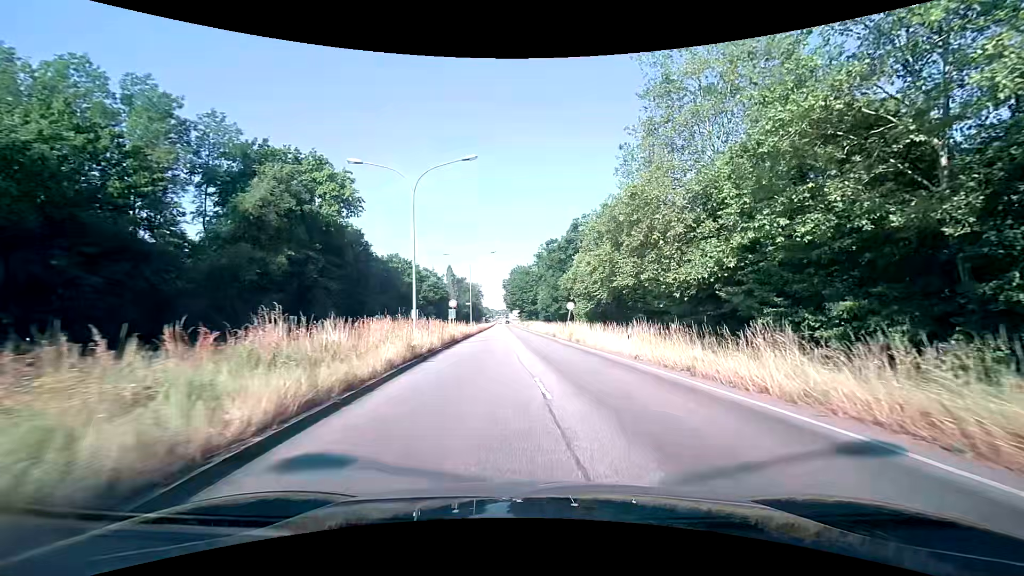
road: primary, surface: asphalt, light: Day
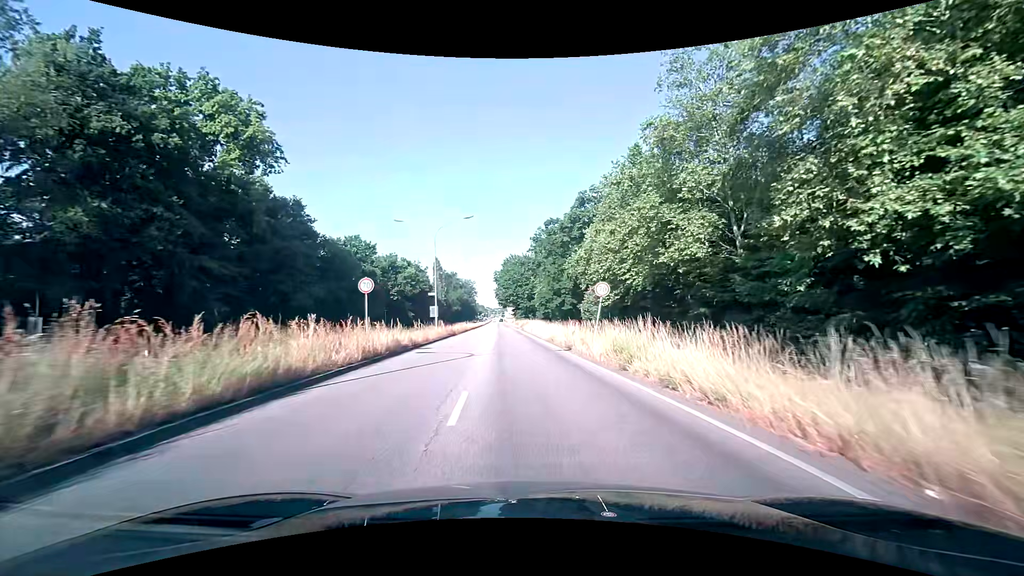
(+0.2, +20.6) m; +1°
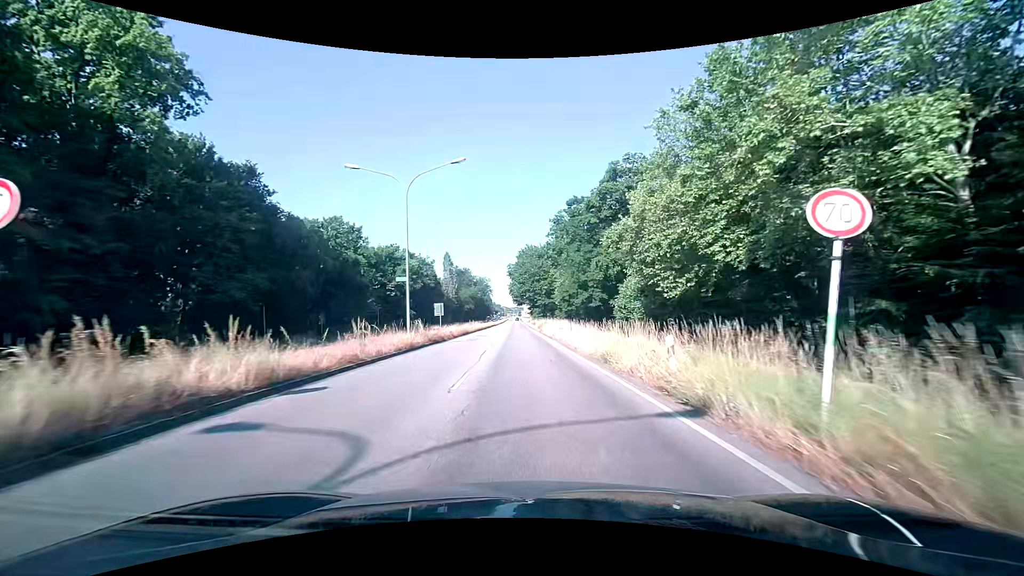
(-0.4, +14.9) m; -3°
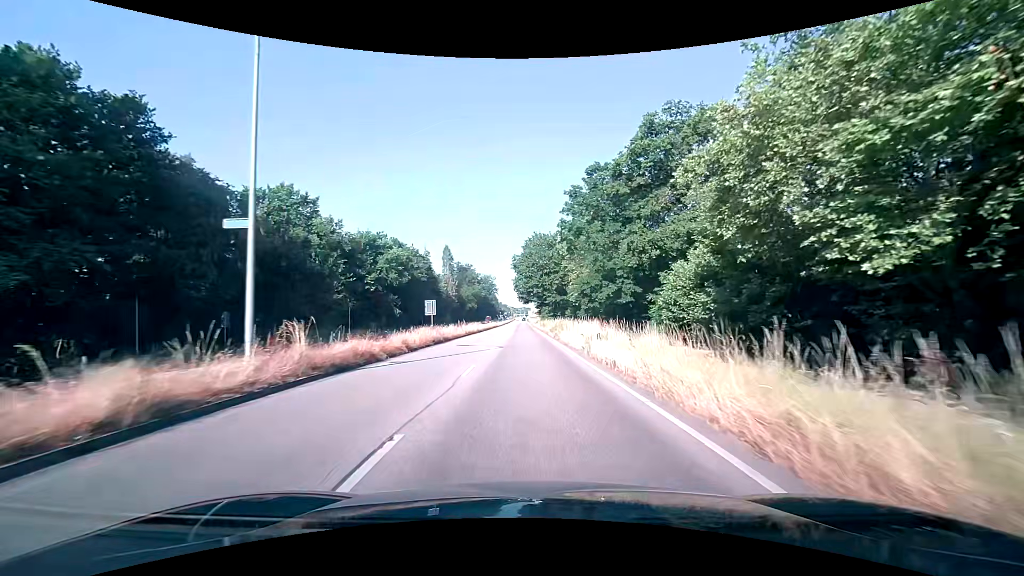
(-0.1, +15.8) m; -1°
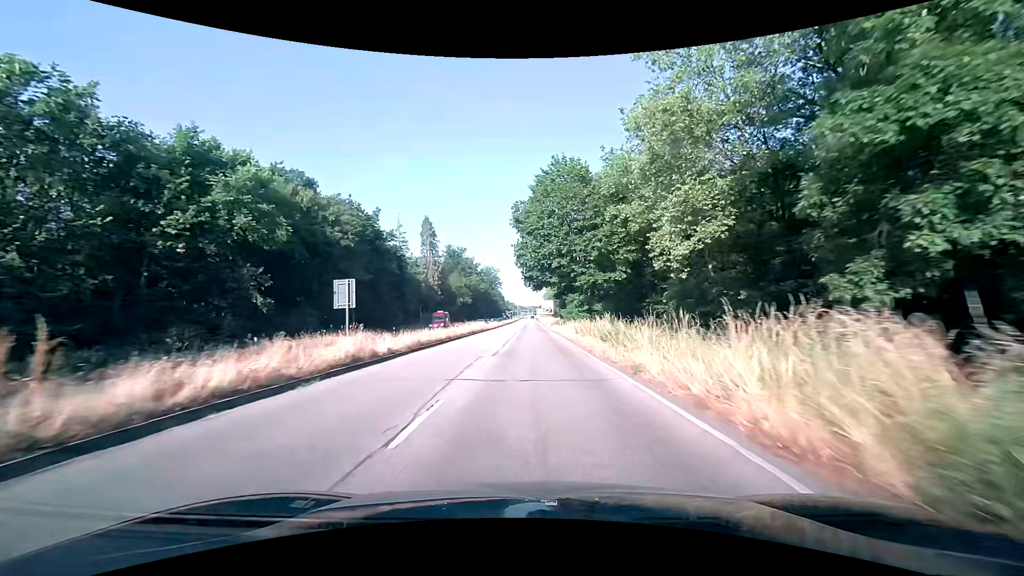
(-0.5, +43.2) m; -2°
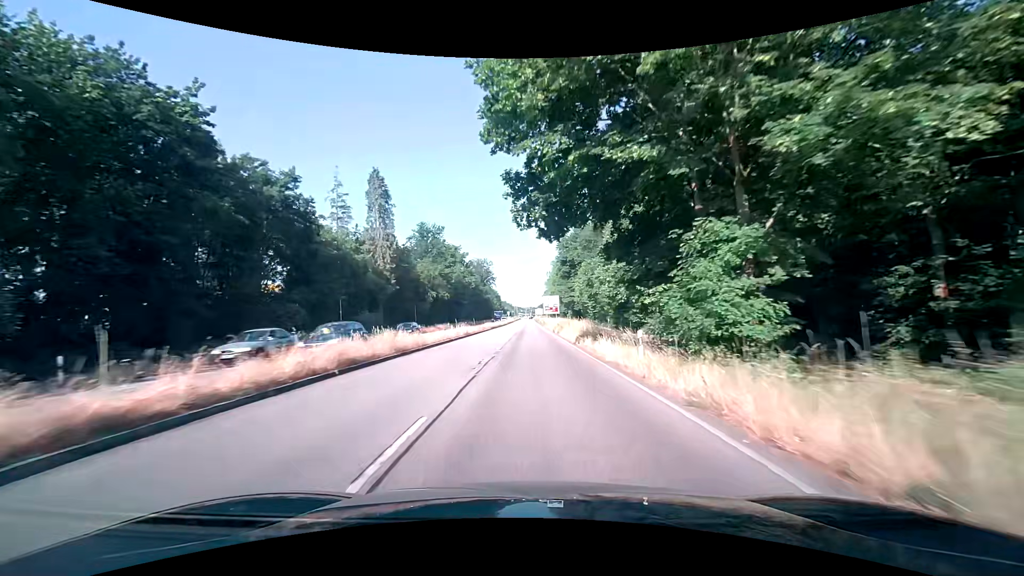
(+0.5, +37.8) m; +1°
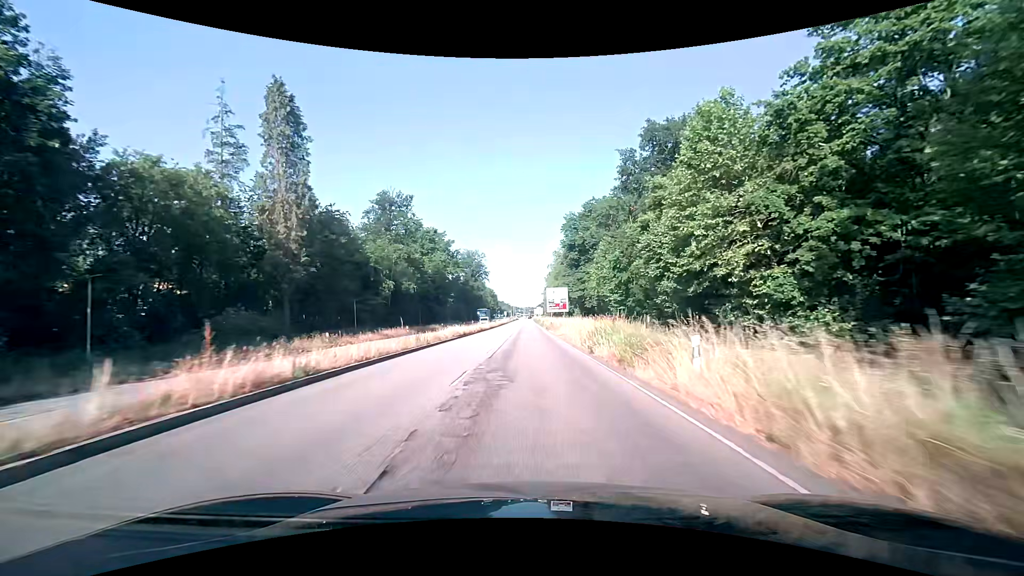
(+0.2, +30.0) m; 0°
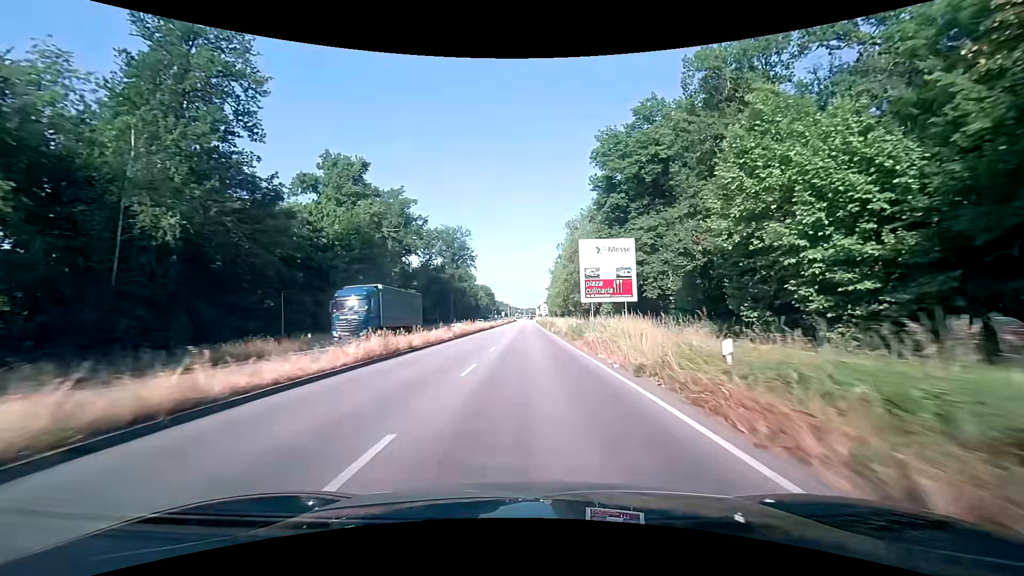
(+0.4, +52.5) m; +1°
(0, +10) (0, +20) (0, +30) (0, +40) (0, +50) (0, +60) (0, +70) (0, +80) (0, +90) (0, +100) m
